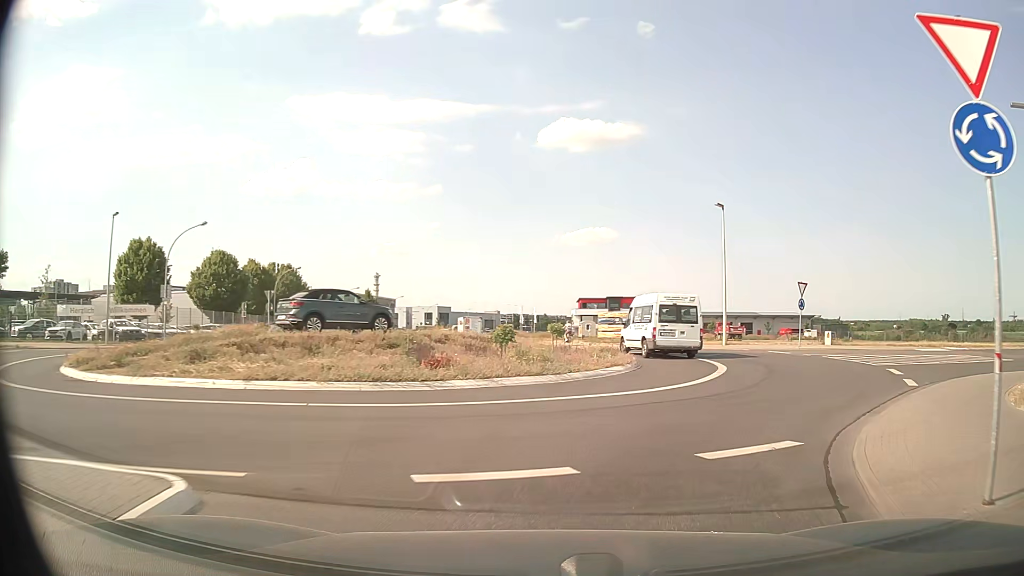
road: tertiary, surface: asphalt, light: Day
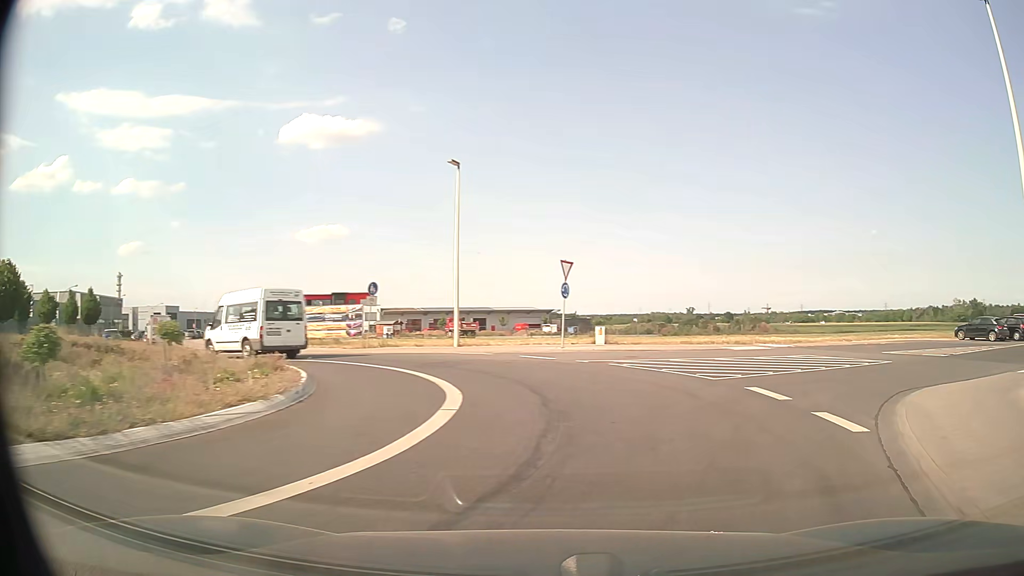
(+1.7, +8.7) m; +23°
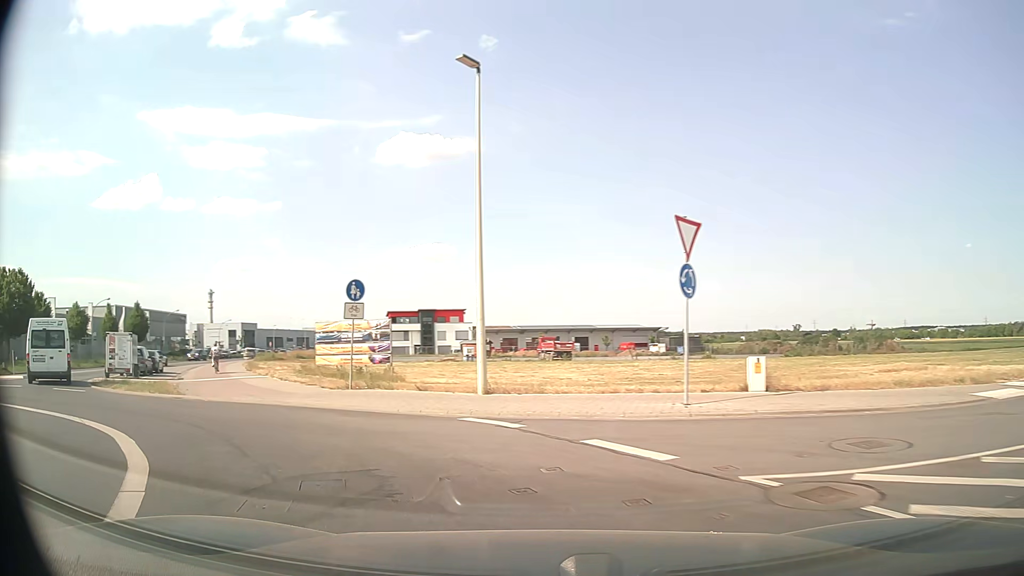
(+0.4, +12.8) m; -8°
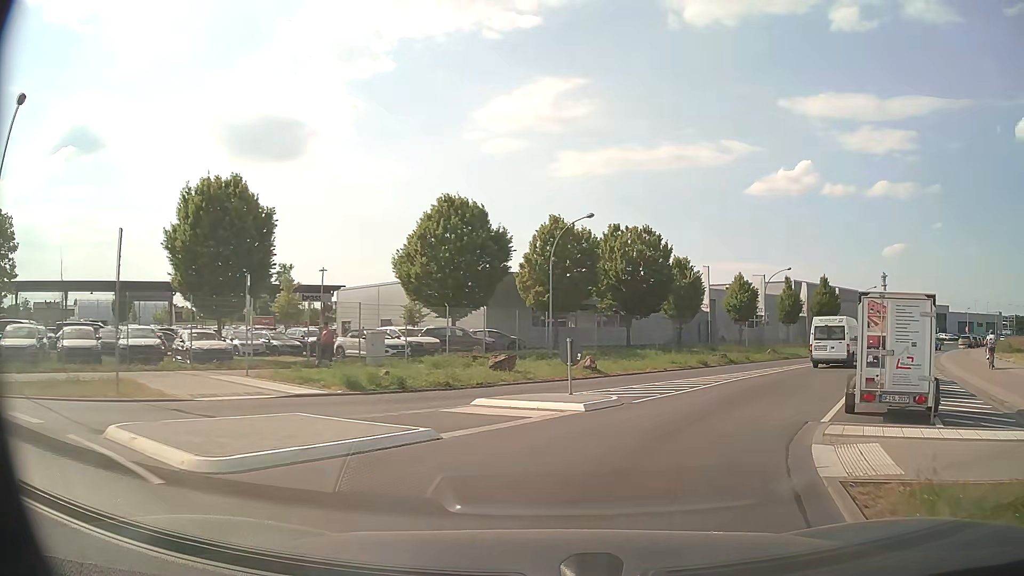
(-12.6, +16.2) m; -58°
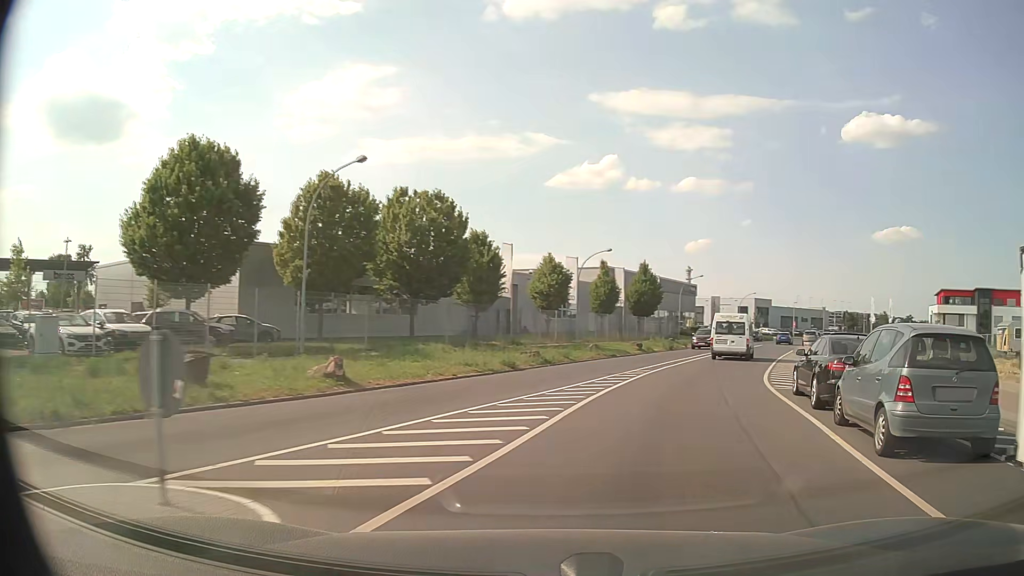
(+1.3, +9.8) m; +17°
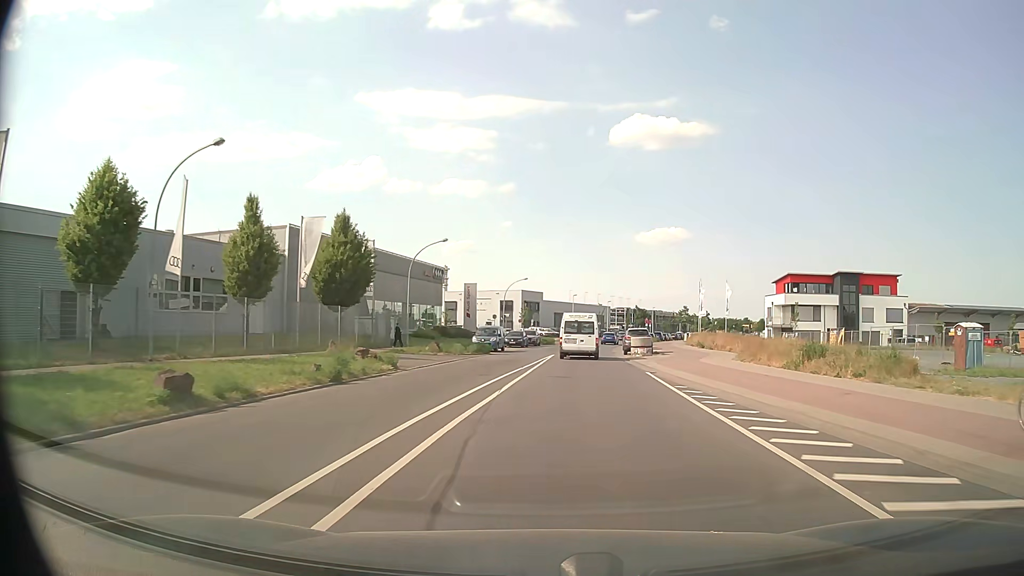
(+8.2, +31.5) m; +21°
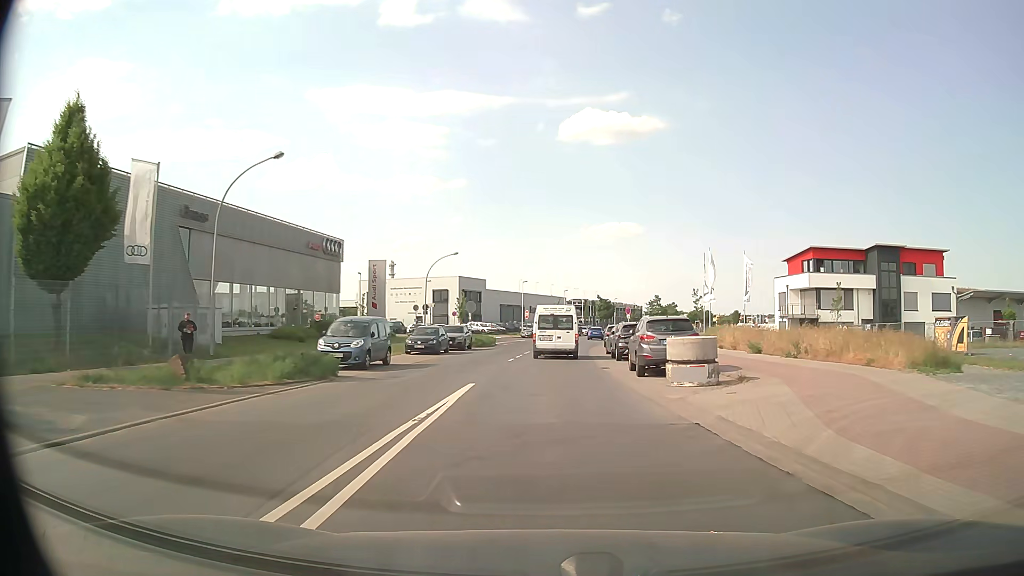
(+0.9, +24.0) m; +4°
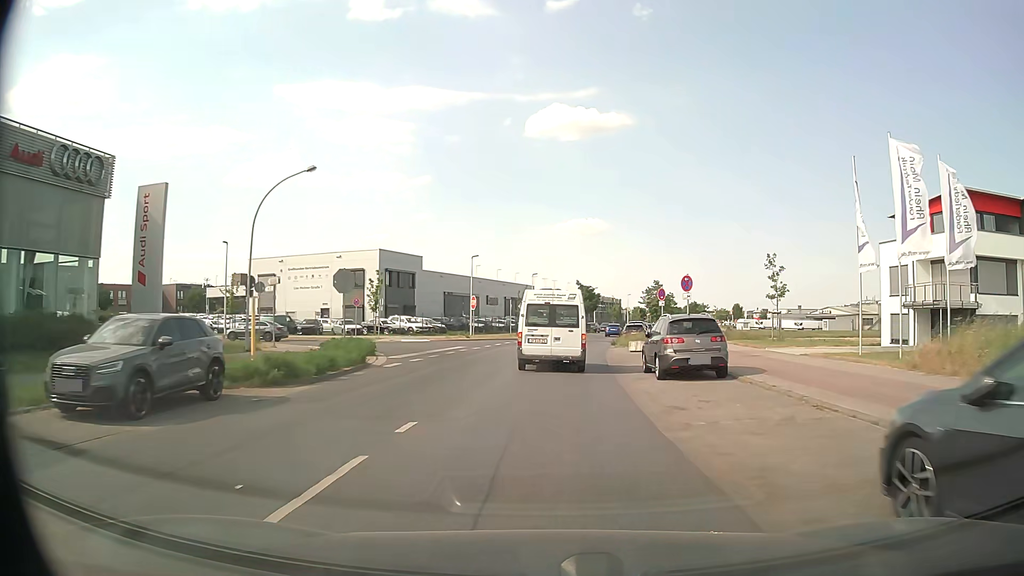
(+0.7, +31.4) m; +3°
(0, +10) (+1, +20) (+1, +30) (+2, +40) (+3, +50) (+4, +60) (+6, +70) (+7, +80) (+10, +89) (+13, +99) m
